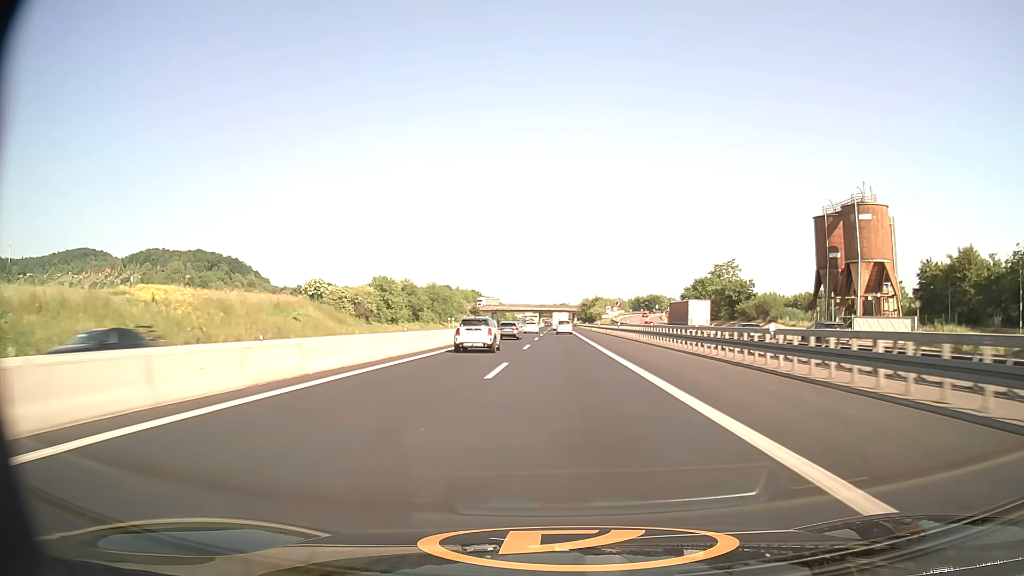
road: motorway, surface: asphalt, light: Day
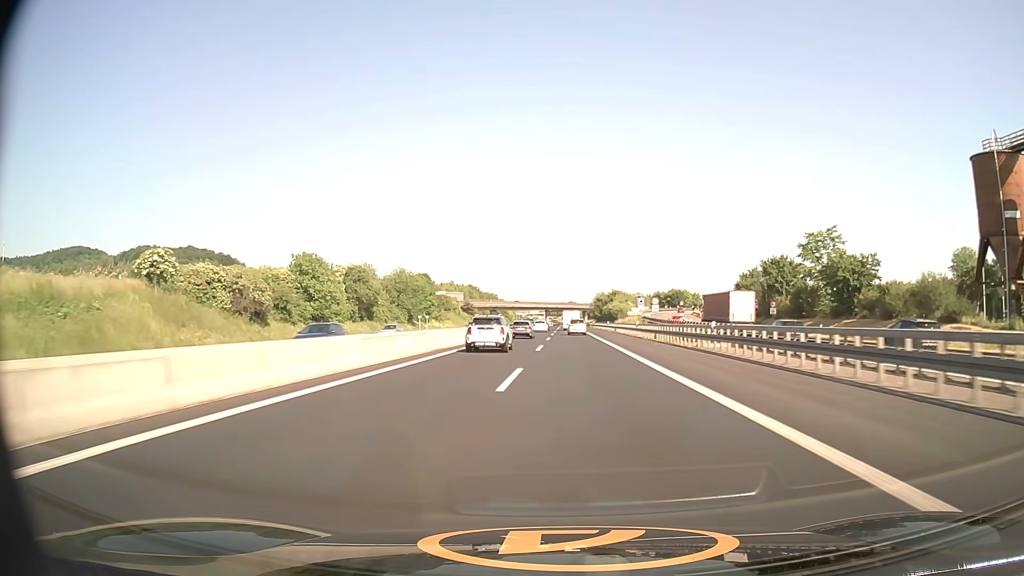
(-0.2, +38.9) m; -1°
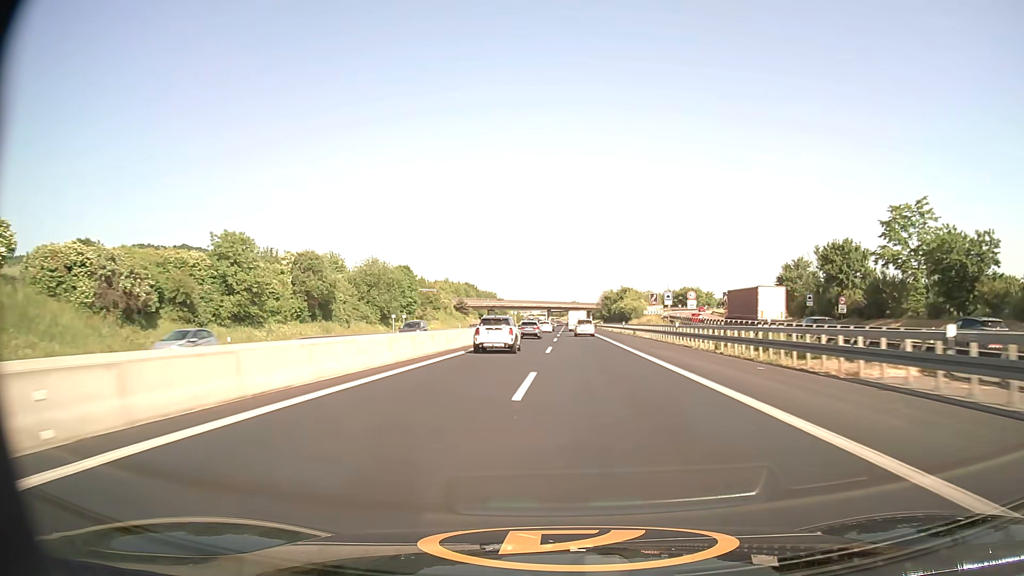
(-0.1, +19.3) m; 0°
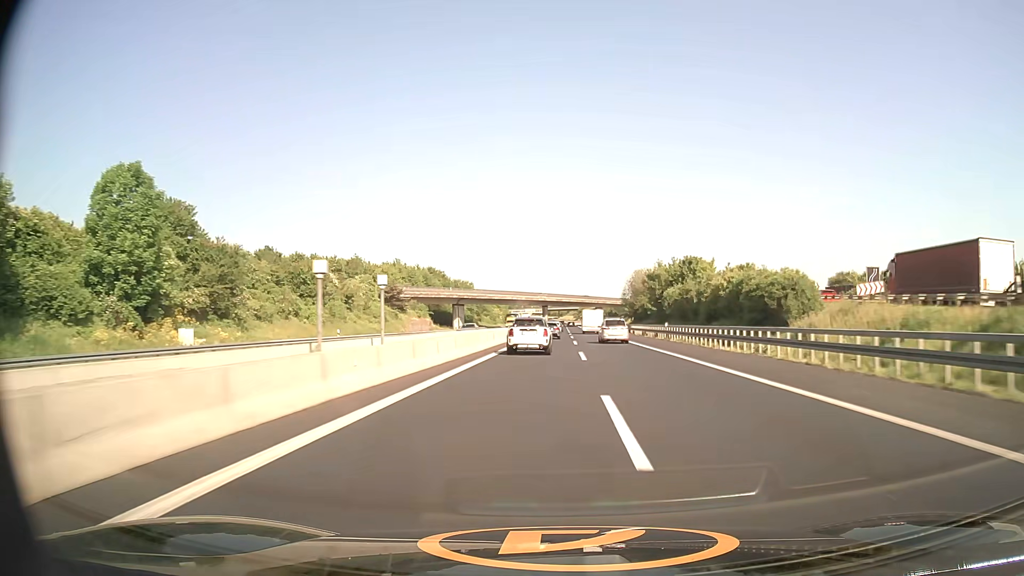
(+0.1, +76.8) m; 0°
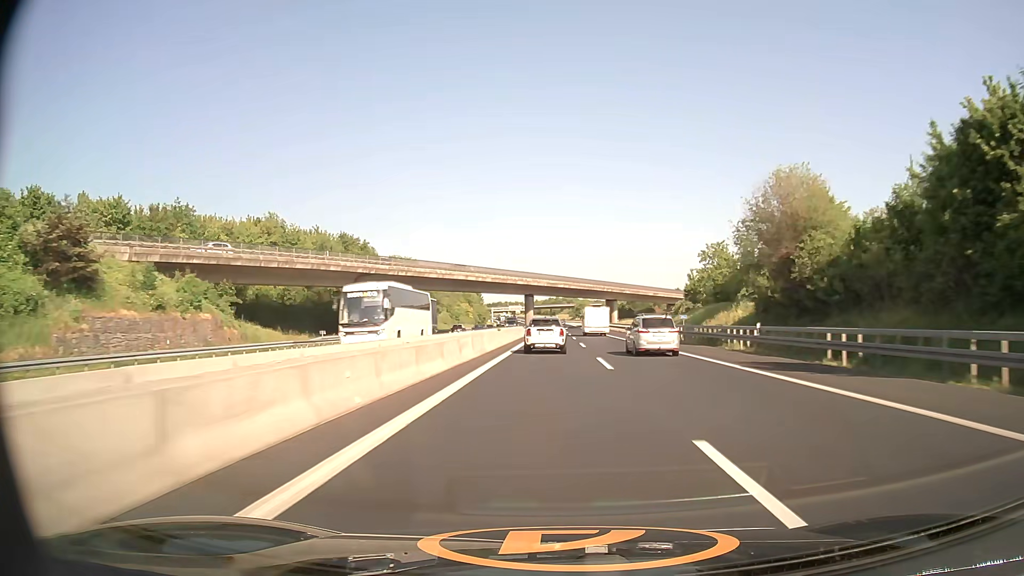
(+0.5, +76.3) m; +1°
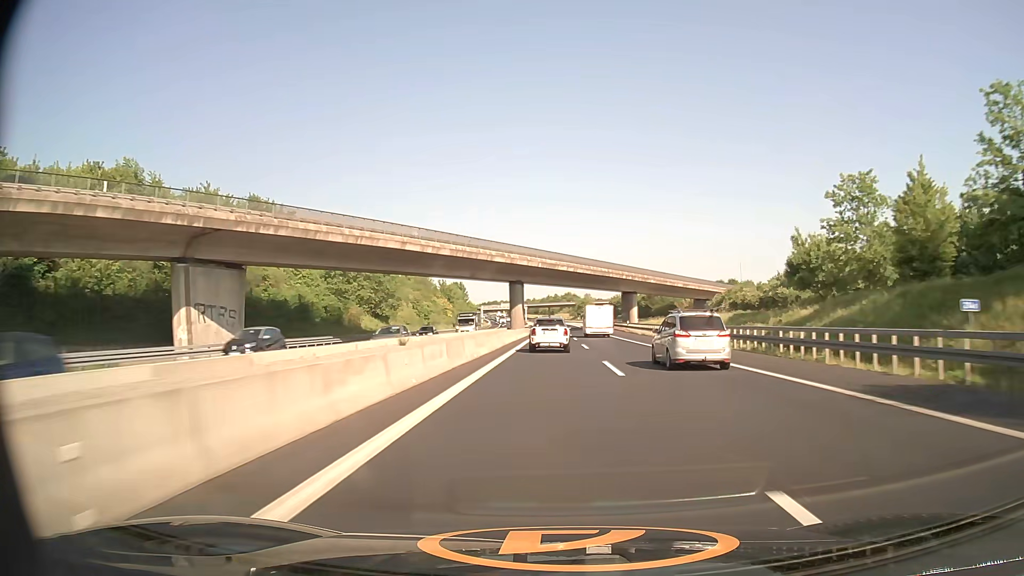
(+0.1, +38.3) m; 0°
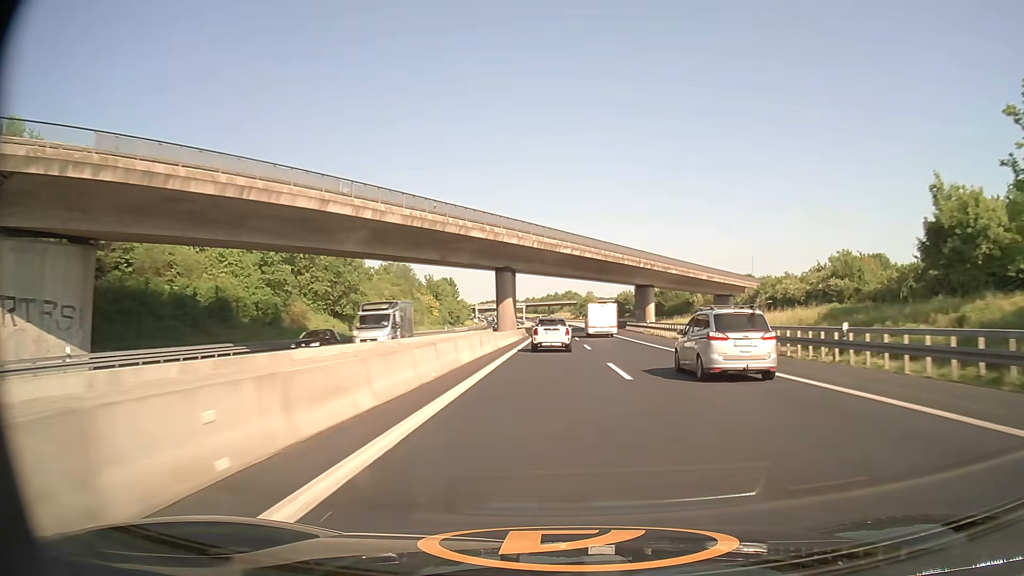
(0.0, +19.2) m; 0°
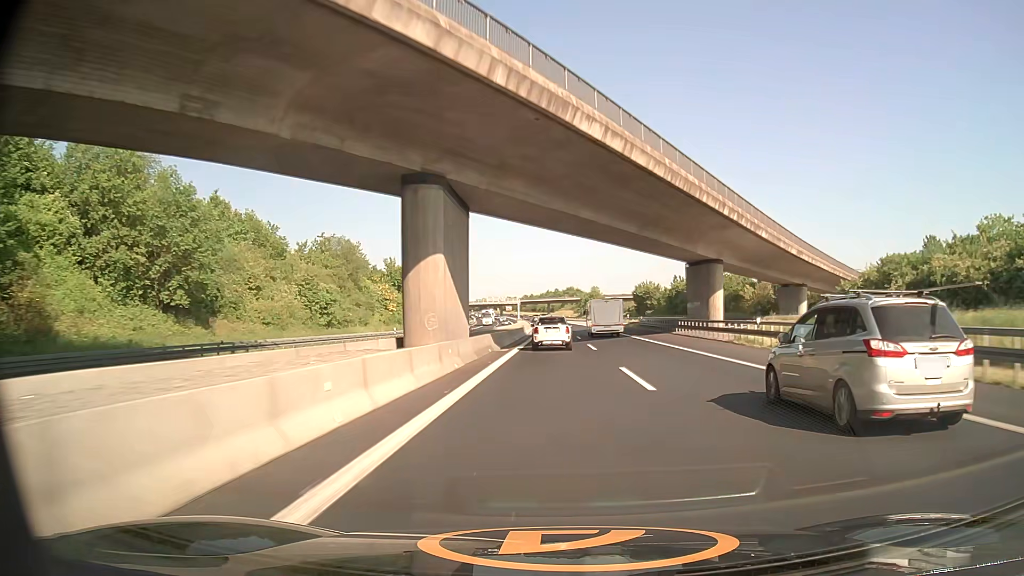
(-0.1, +38.6) m; 0°
(0, +10) (0, +20) (0, +30) (0, +40) (0, +50) (0, +60) (0, +70) (0, +80) (0, +90) (0, +100) m
